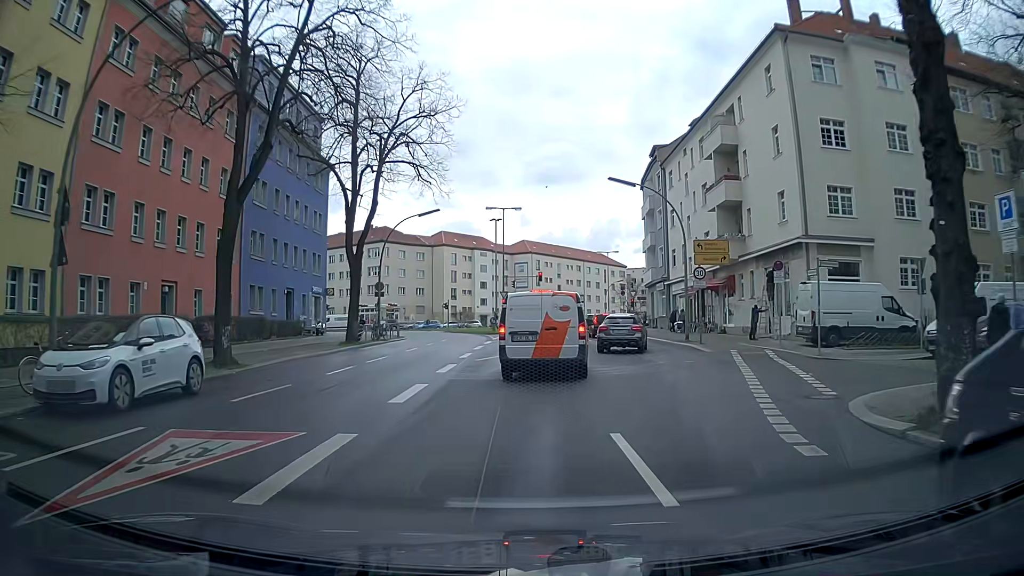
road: secondary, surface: asphalt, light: Day
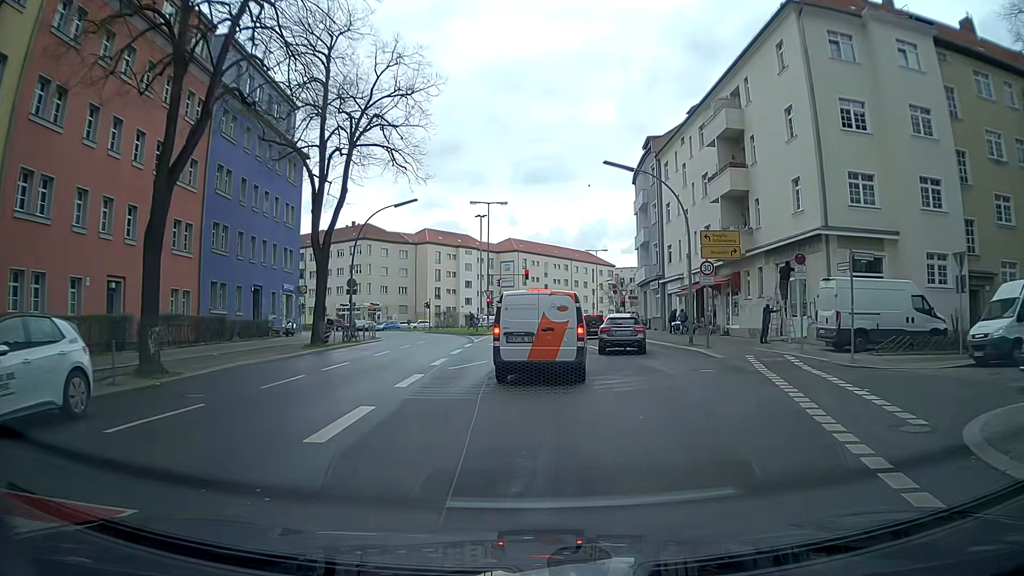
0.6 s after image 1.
(0.0, +3.5) m; 0°
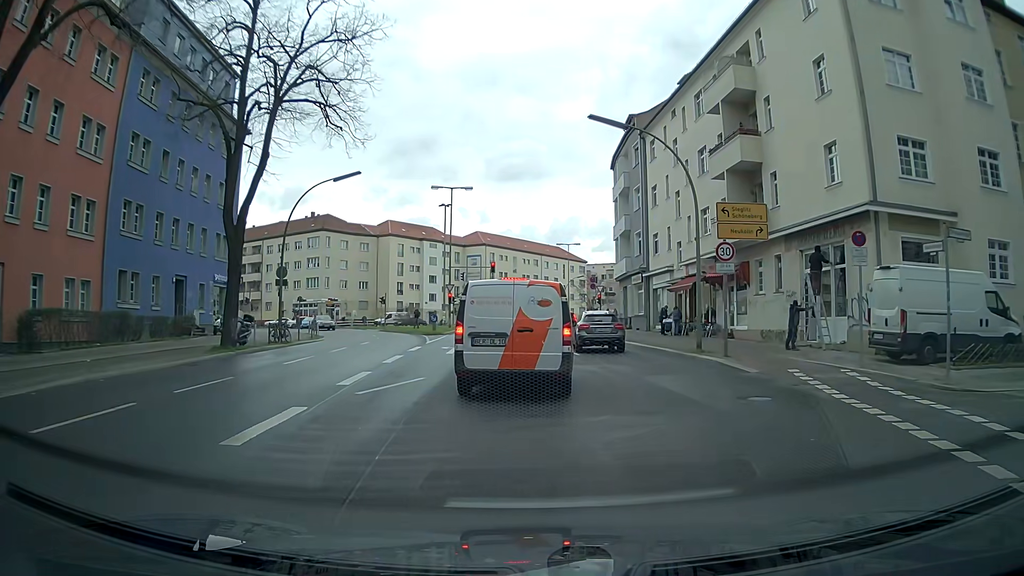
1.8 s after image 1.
(+0.1, +6.4) m; +3°
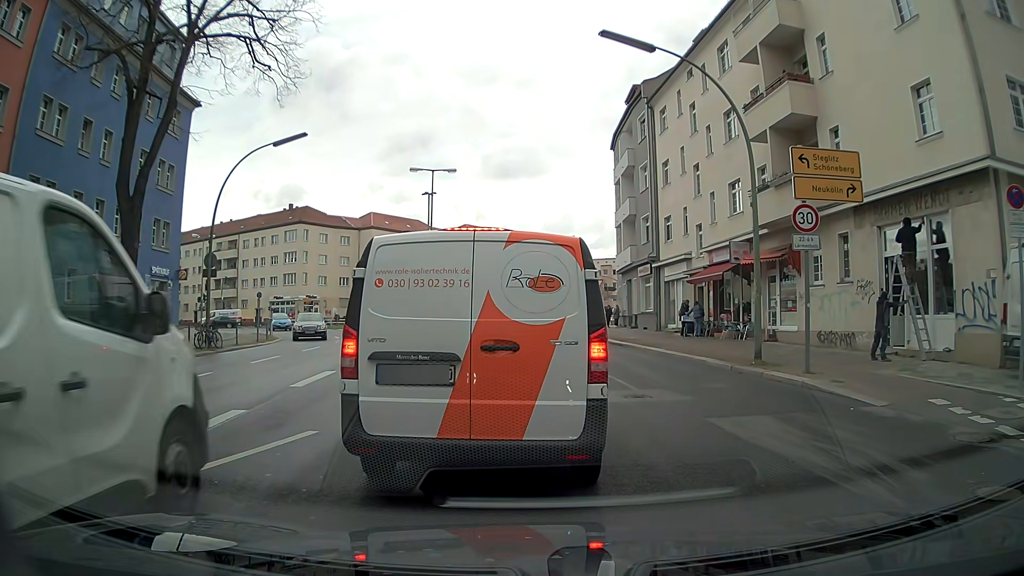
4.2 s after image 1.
(0.0, +6.3) m; +1°
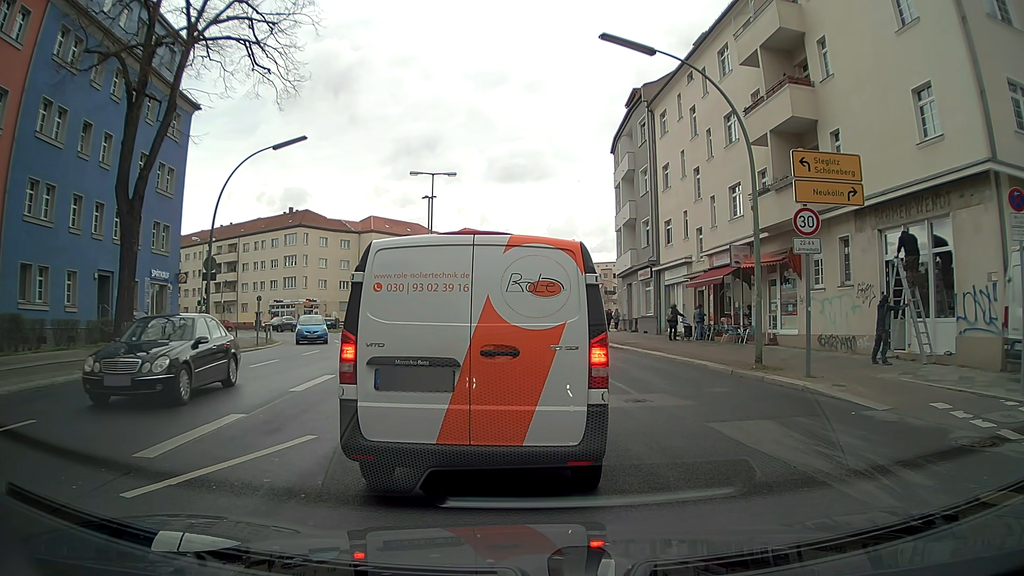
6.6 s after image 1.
(0.0, +0.1) m; 0°
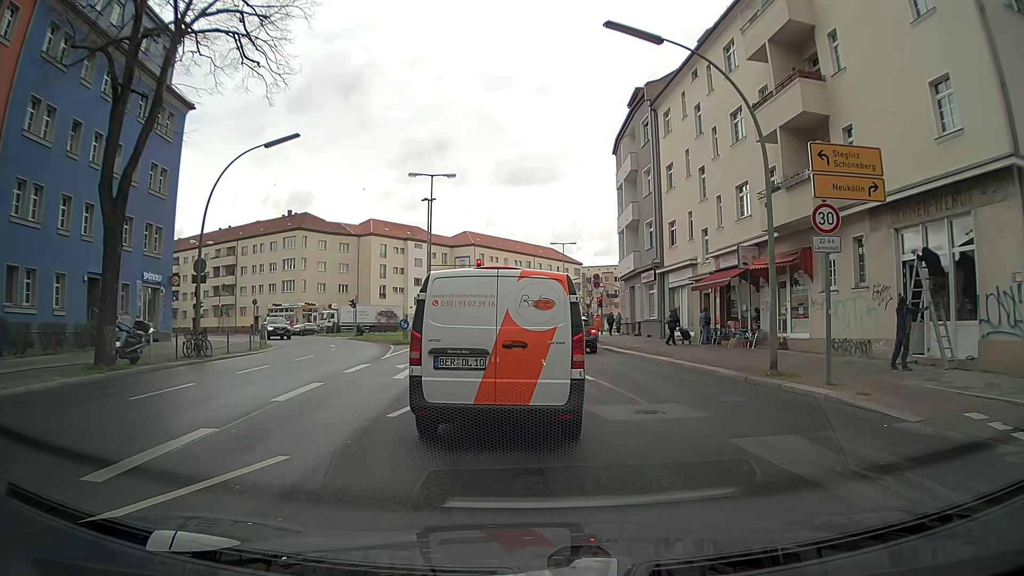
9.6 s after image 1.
(0.0, +1.1) m; -2°
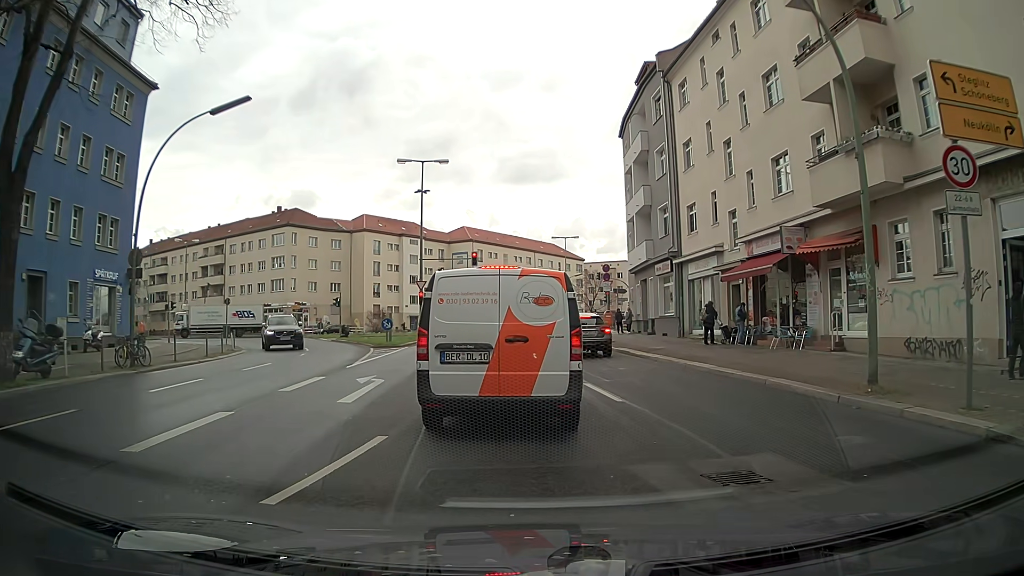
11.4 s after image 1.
(+0.1, +4.7) m; +1°
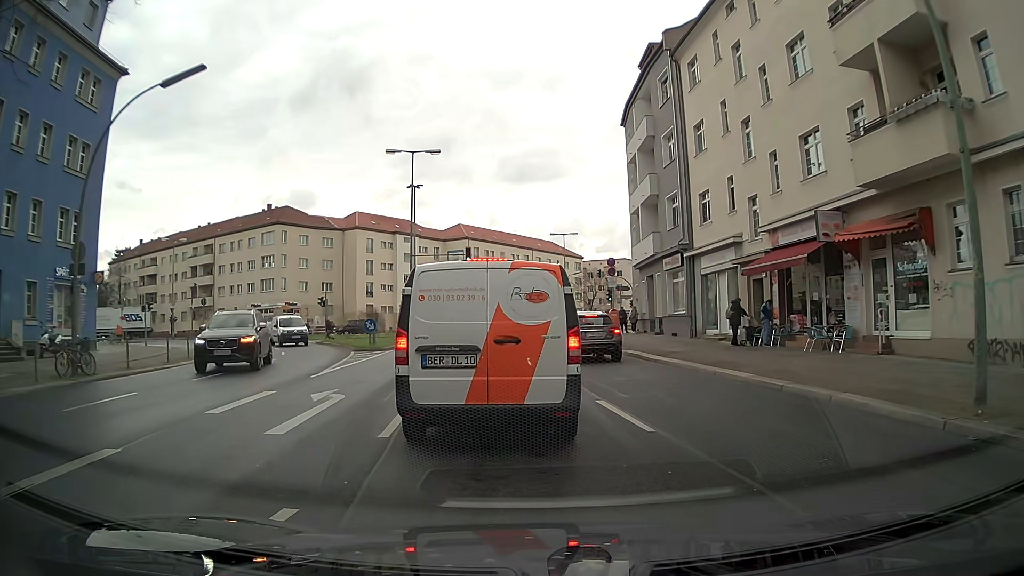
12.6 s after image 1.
(0.0, +3.0) m; +2°
(-1, +10) (-1, +20) (-2, +30) (-3, +40) (-3, +50) (-2, +60) (0, +70) (+3, +79) (+6, +88) (+10, +98) m
